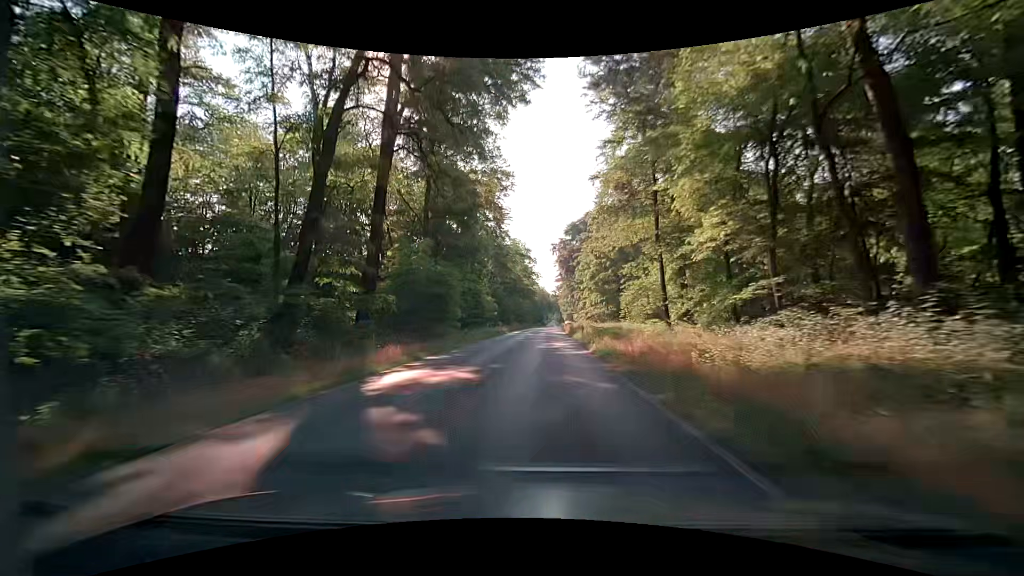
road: primary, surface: asphalt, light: Day
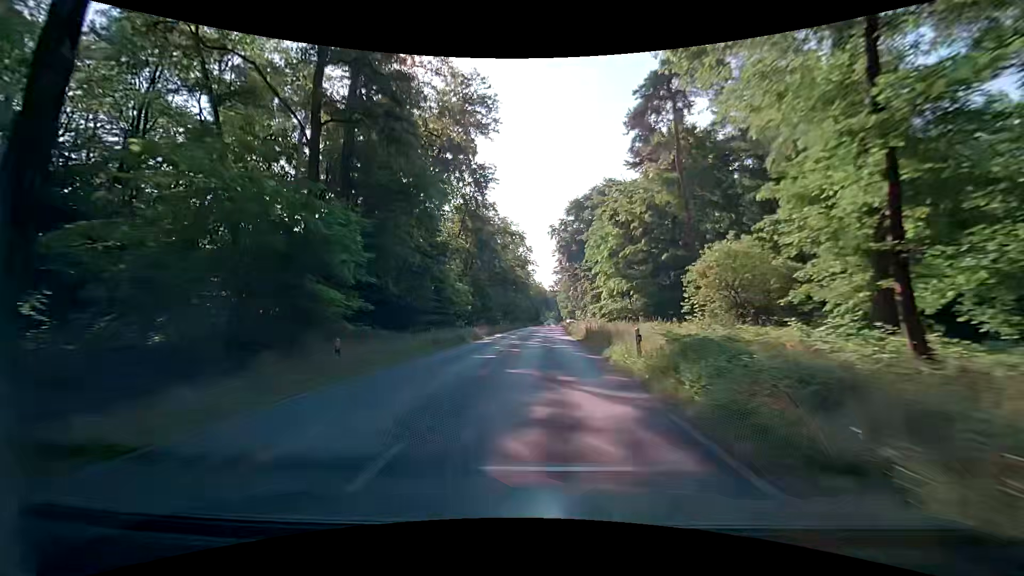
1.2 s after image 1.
(0.0, +21.6) m; 0°
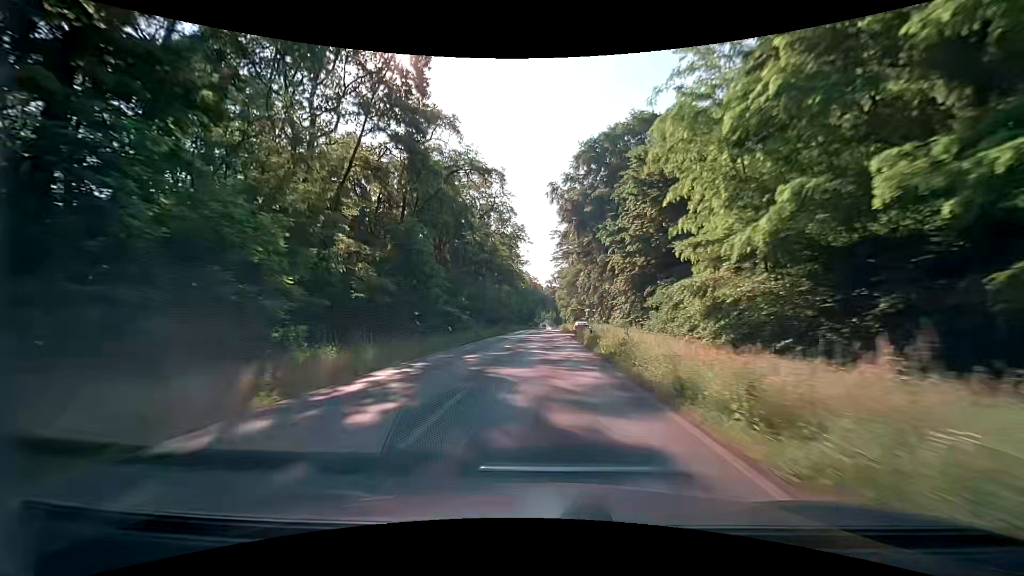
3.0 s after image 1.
(0.0, +32.4) m; 0°
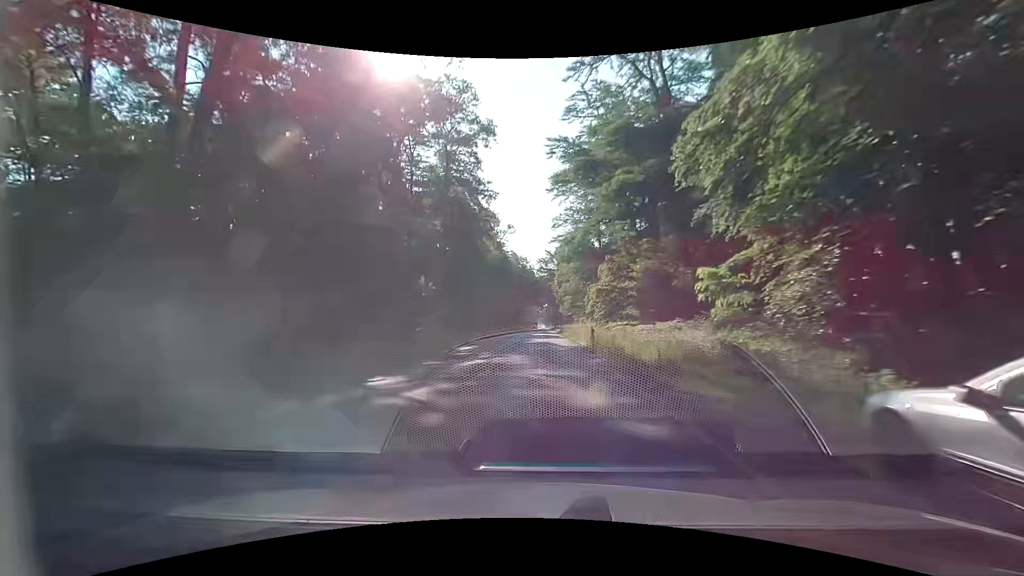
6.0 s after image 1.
(+0.4, +54.0) m; 0°
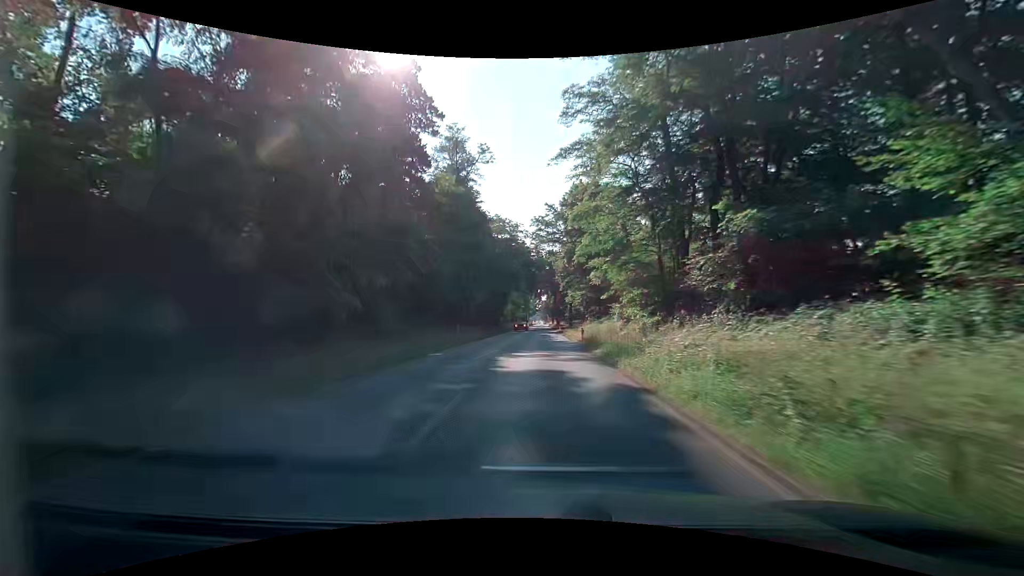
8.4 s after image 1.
(+0.5, +43.2) m; +1°
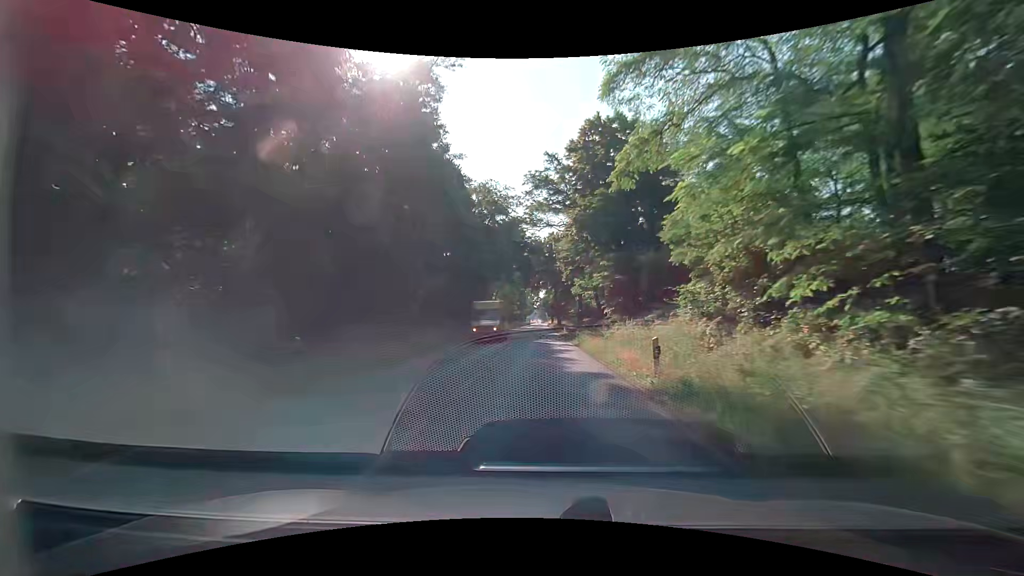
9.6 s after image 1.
(+0.1, +21.7) m; 0°
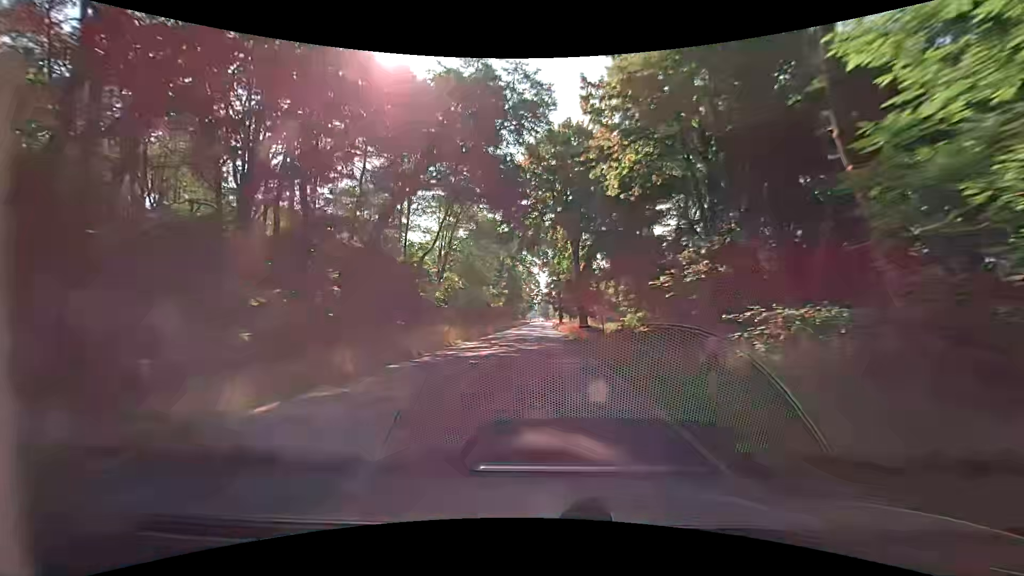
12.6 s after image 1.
(-0.1, +54.3) m; -1°
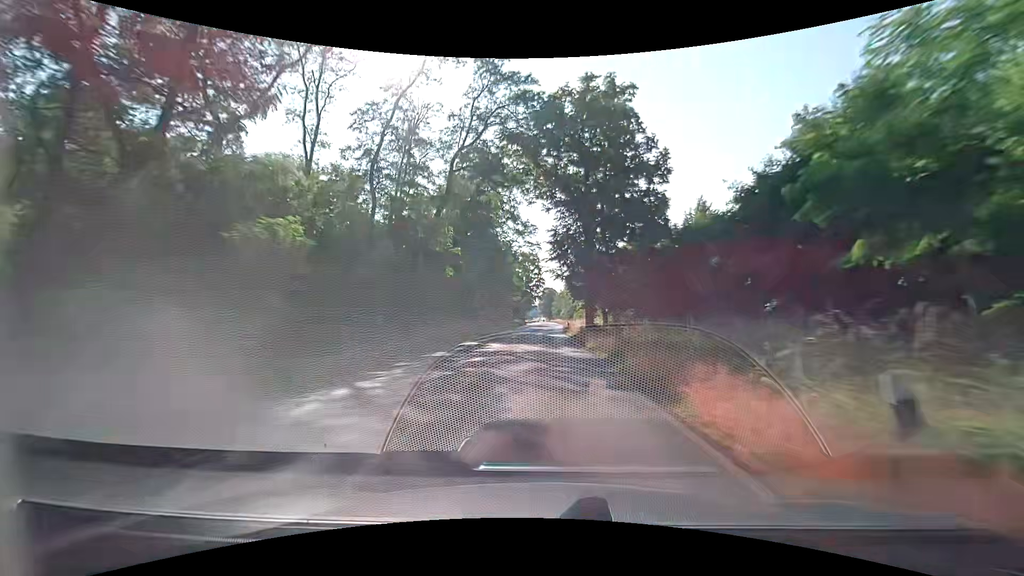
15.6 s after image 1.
(+0.3, +53.9) m; 0°
(0, +10) (0, +20) (0, +30) (0, +40) (0, +50) (0, +60) (+1, +70) (+1, +80) (+1, +90) (+2, +100) m
